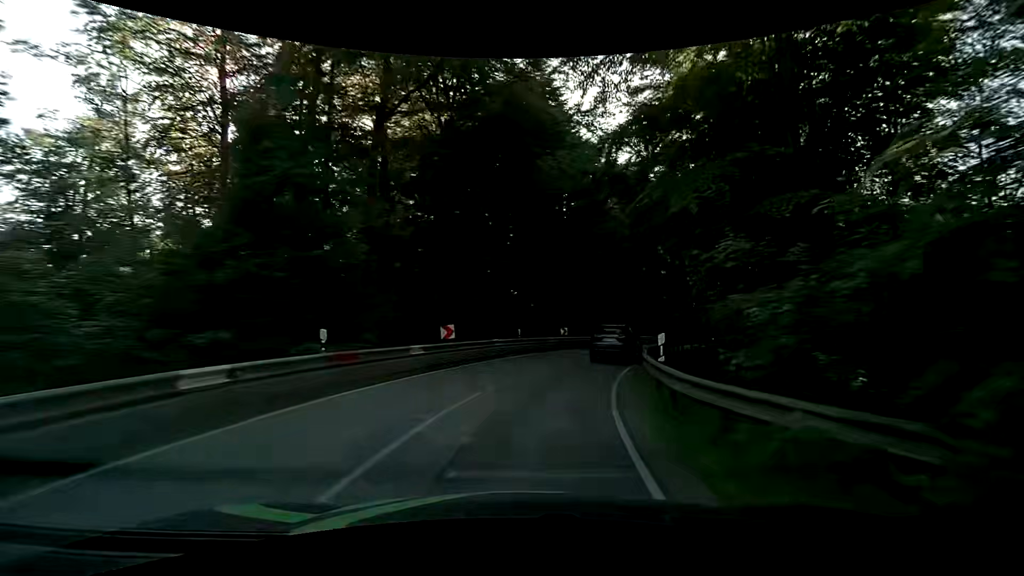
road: secondary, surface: asphalt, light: Day
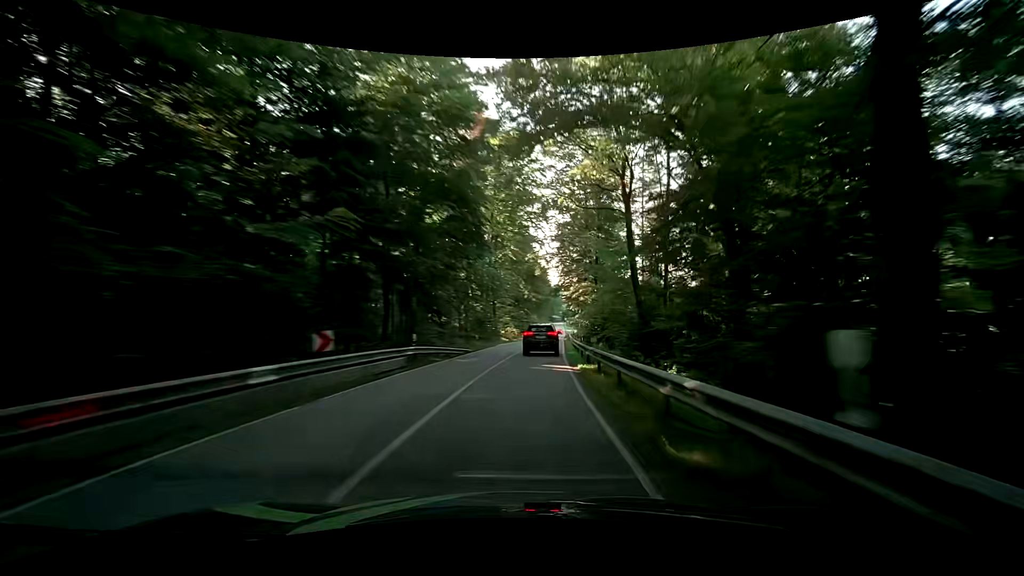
(+8.8, +34.4) m; +28°
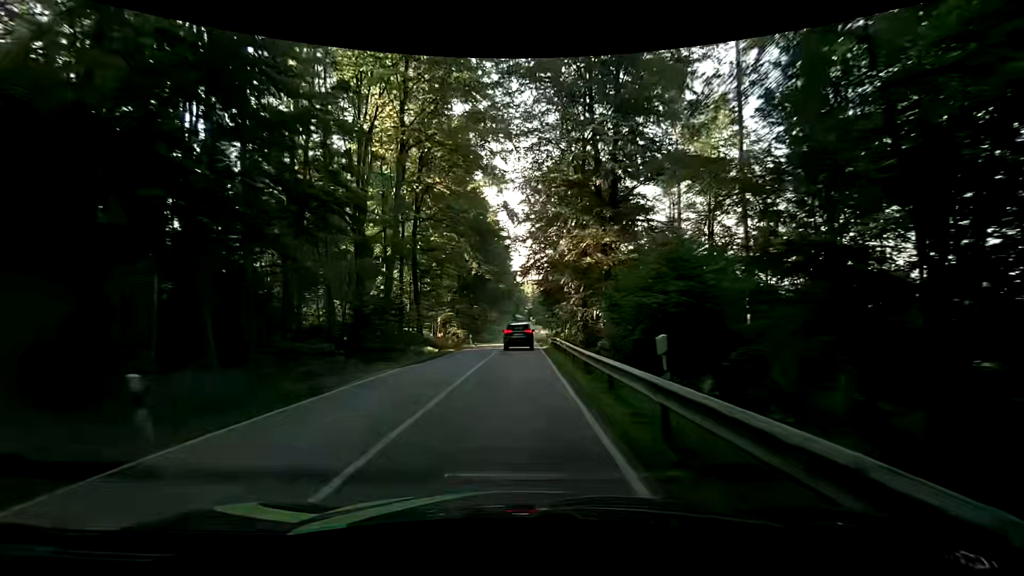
(+1.3, +29.4) m; +4°
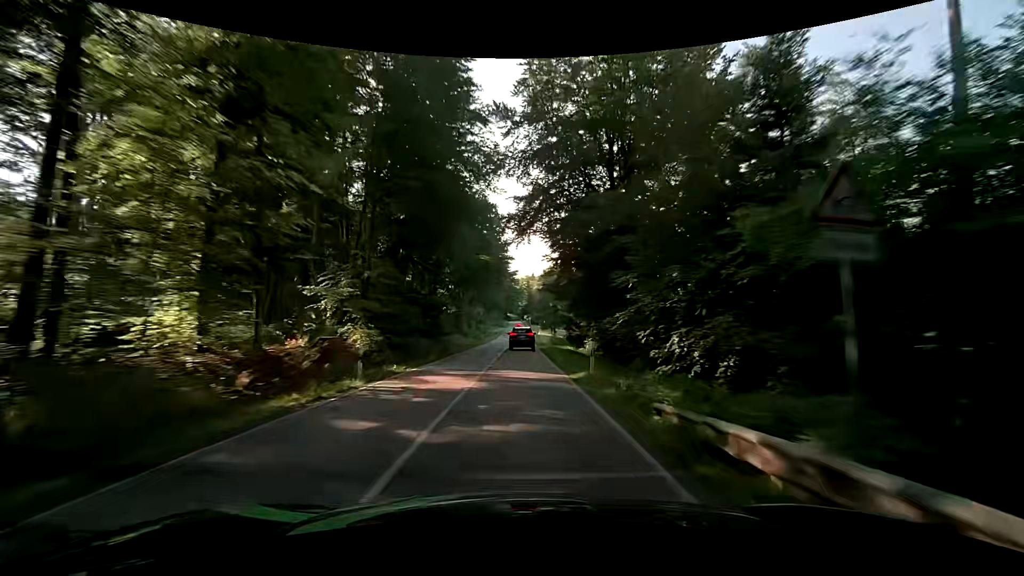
(-0.3, +32.2) m; 0°
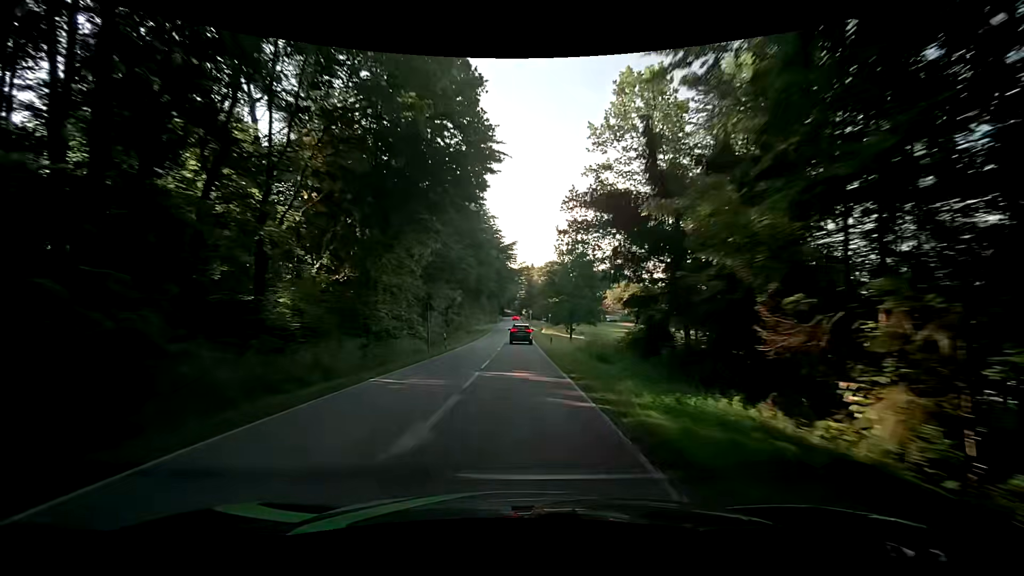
(0.0, +34.3) m; +1°
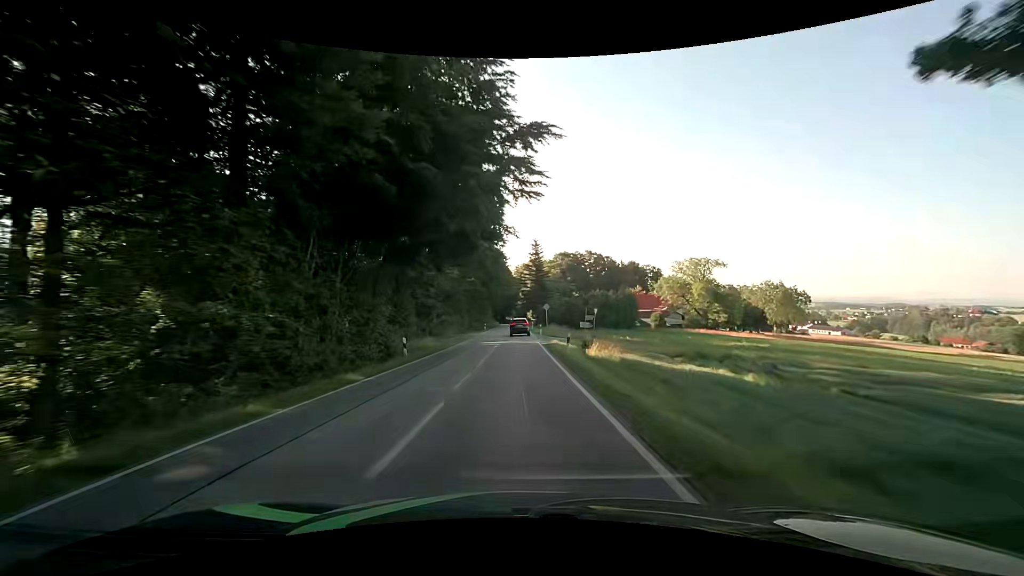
(-0.8, +60.6) m; -2°
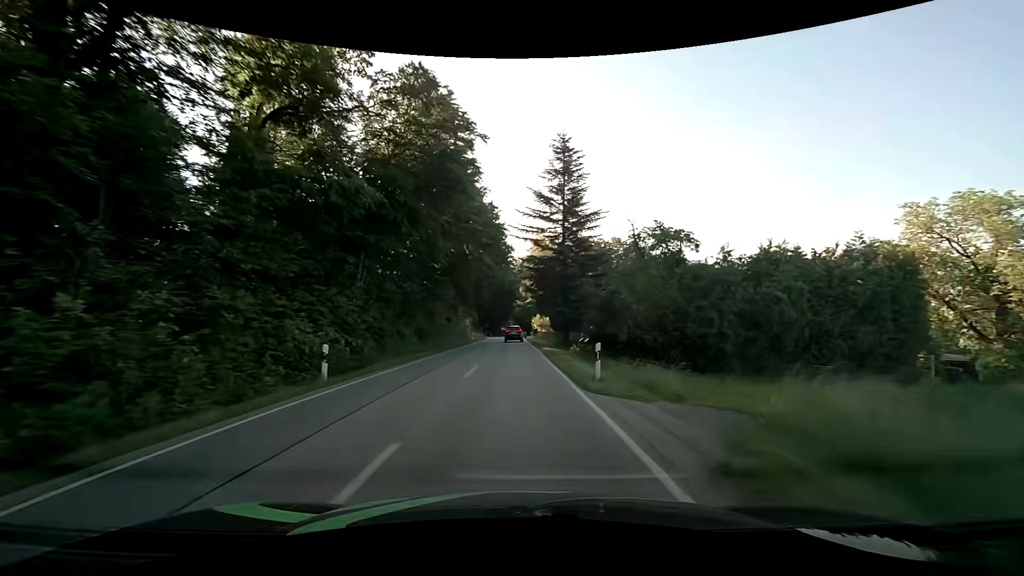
(+0.3, +62.3) m; +1°
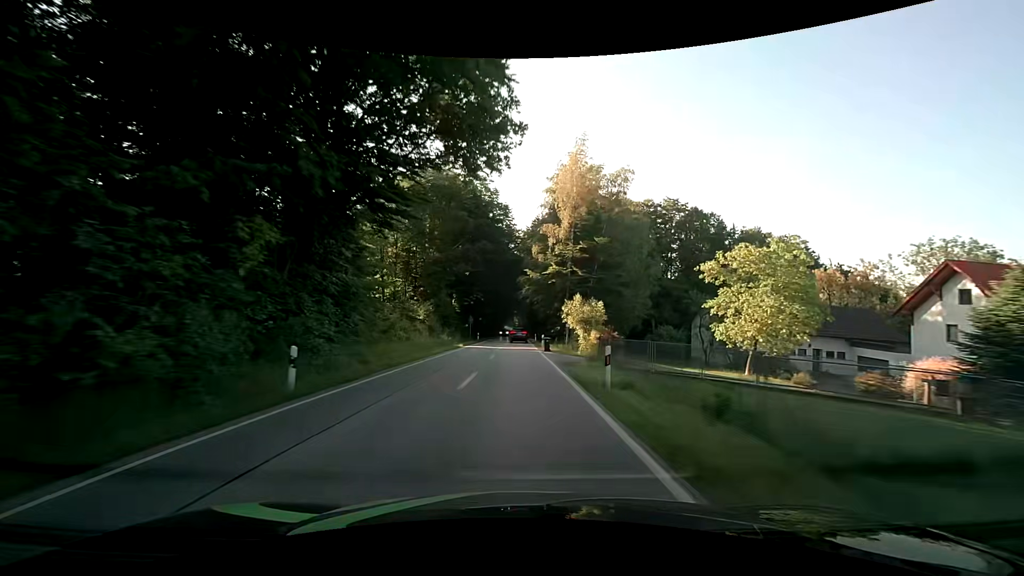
(-0.5, +50.1) m; -1°
(0, +10) (0, +20) (0, +30) (0, +40) (0, +50) (0, +60) (0, +70) (0, +80) (0, +90) (0, +100) m
